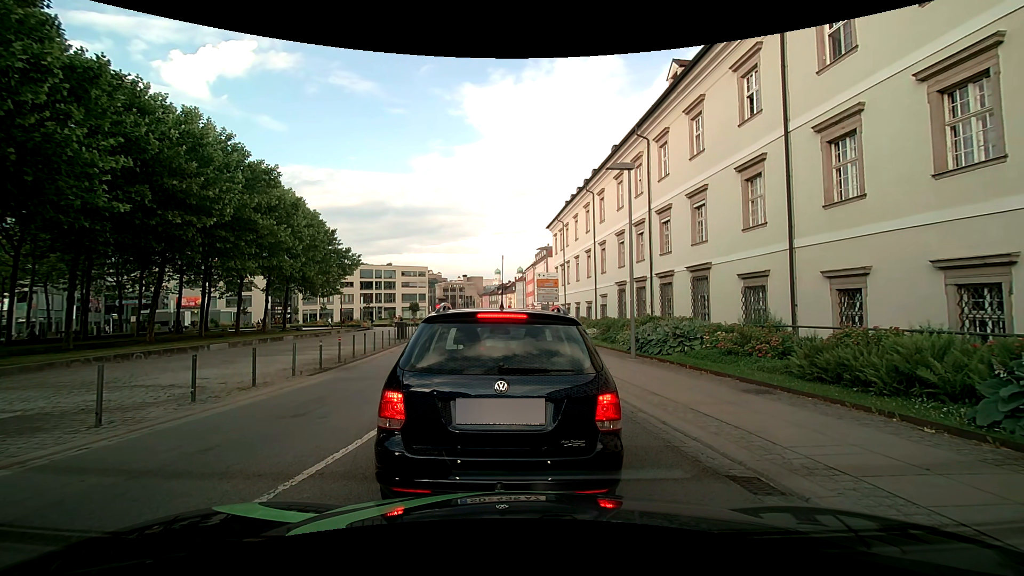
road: tertiary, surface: asphalt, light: Day
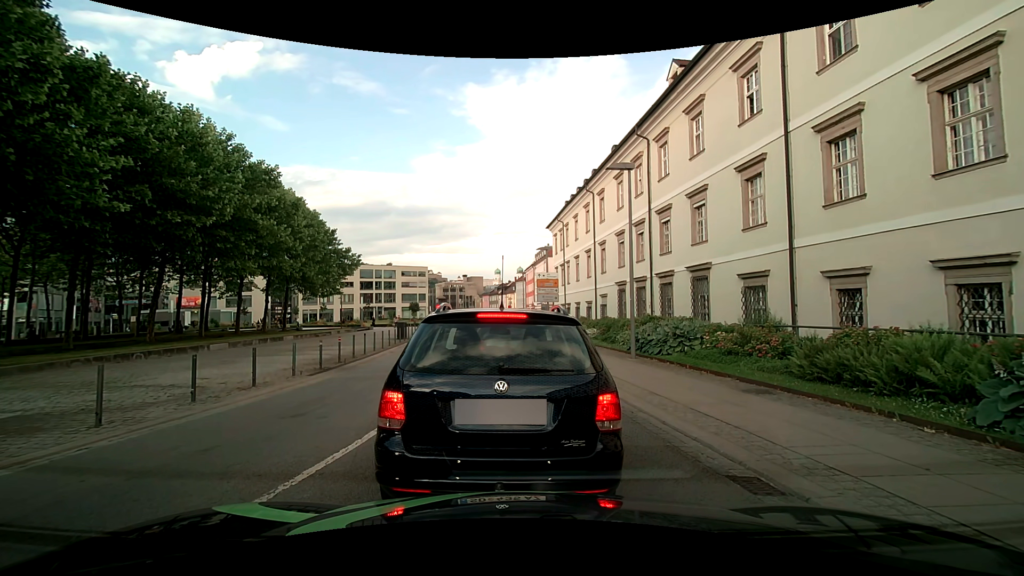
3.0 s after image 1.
(0.0, 0.0) m; 0°
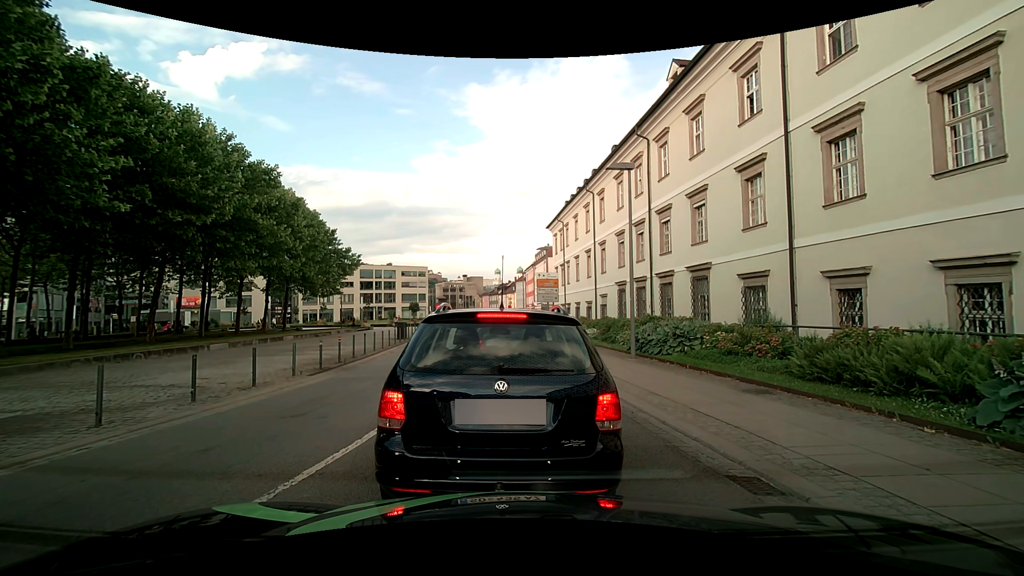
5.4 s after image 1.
(0.0, 0.0) m; 0°
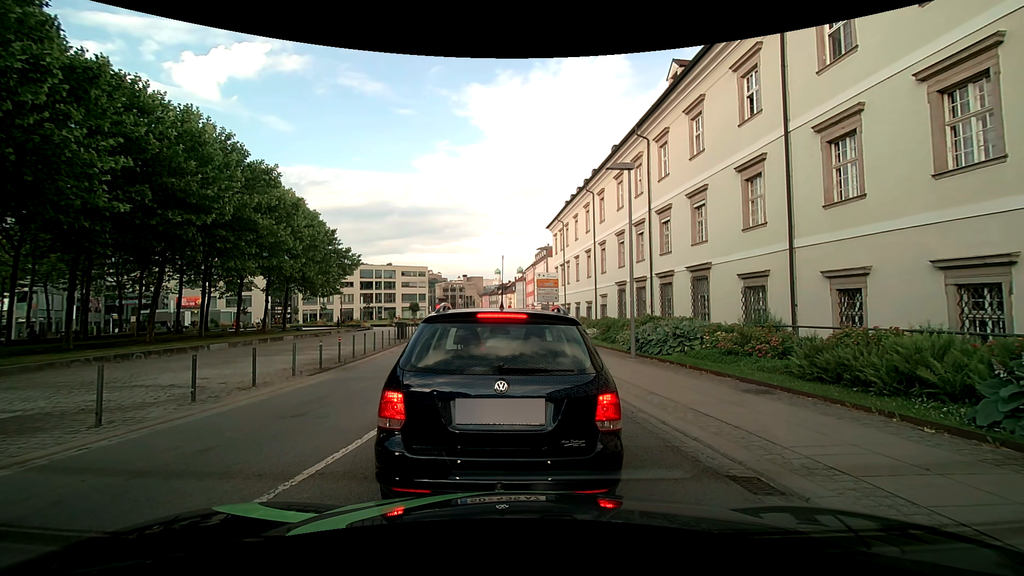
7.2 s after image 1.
(0.0, 0.0) m; 0°
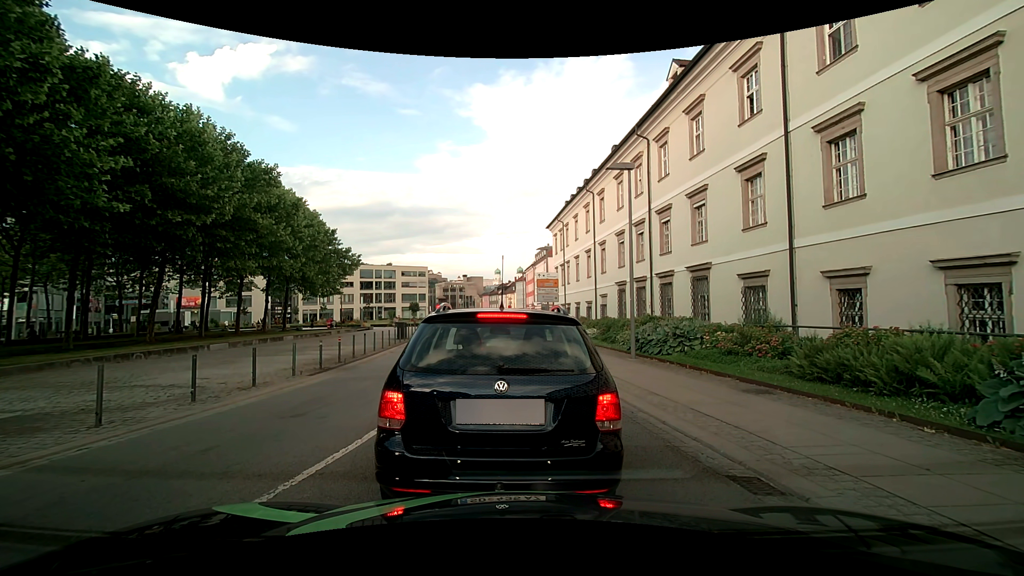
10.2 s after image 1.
(0.0, 0.0) m; 0°
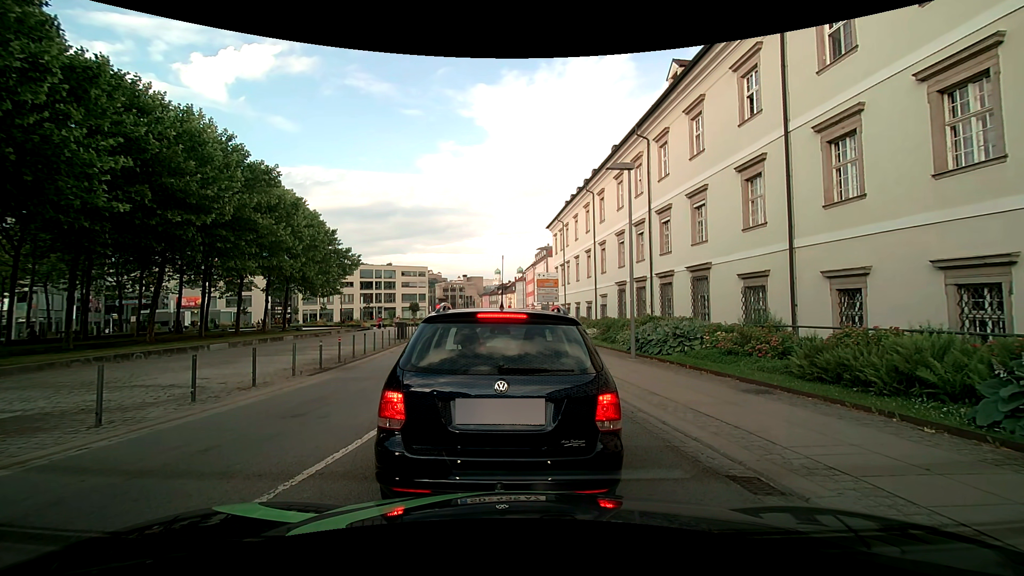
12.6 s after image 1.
(0.0, 0.0) m; 0°
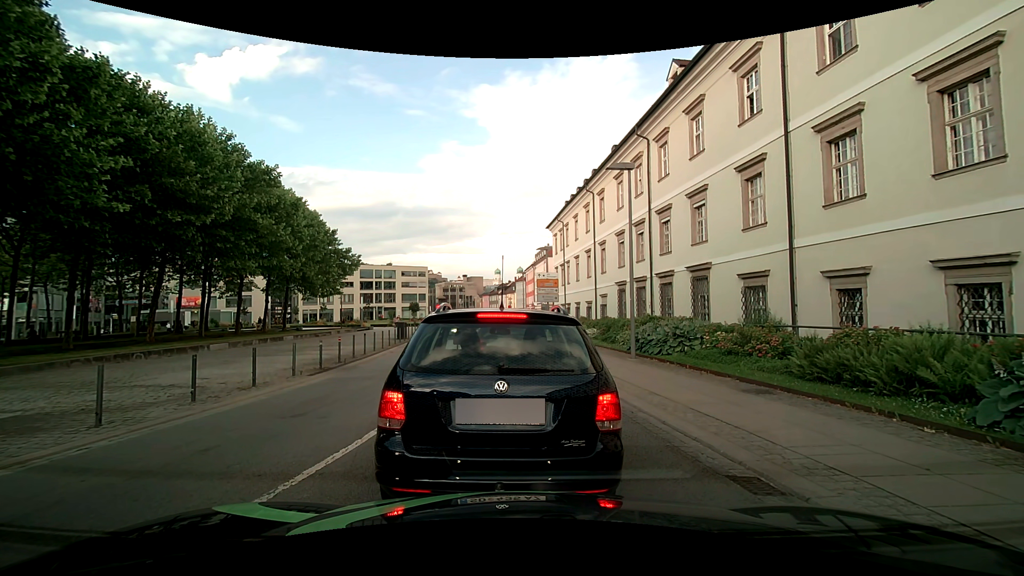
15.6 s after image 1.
(0.0, 0.0) m; 0°
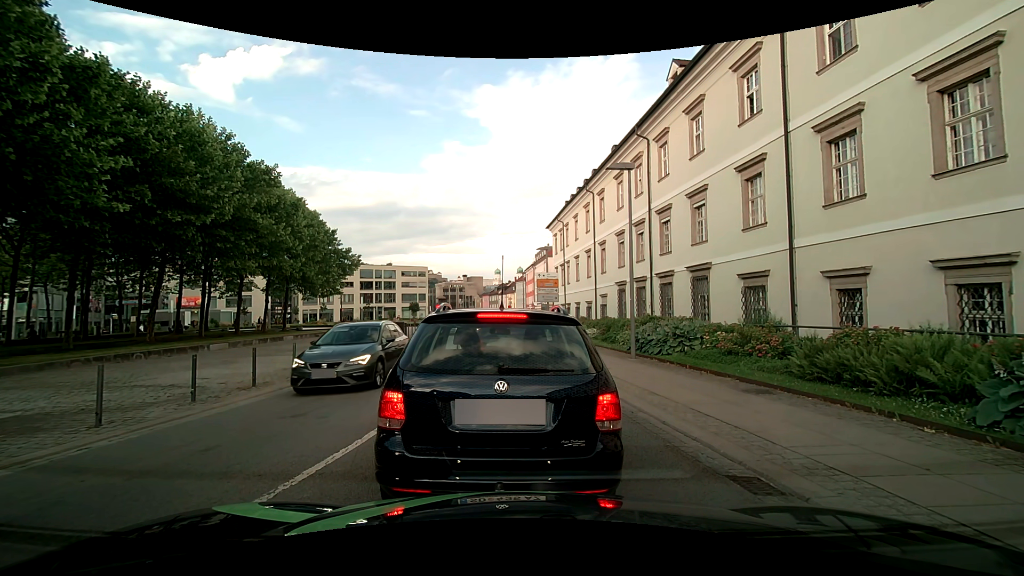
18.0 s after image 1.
(0.0, 0.0) m; 0°
